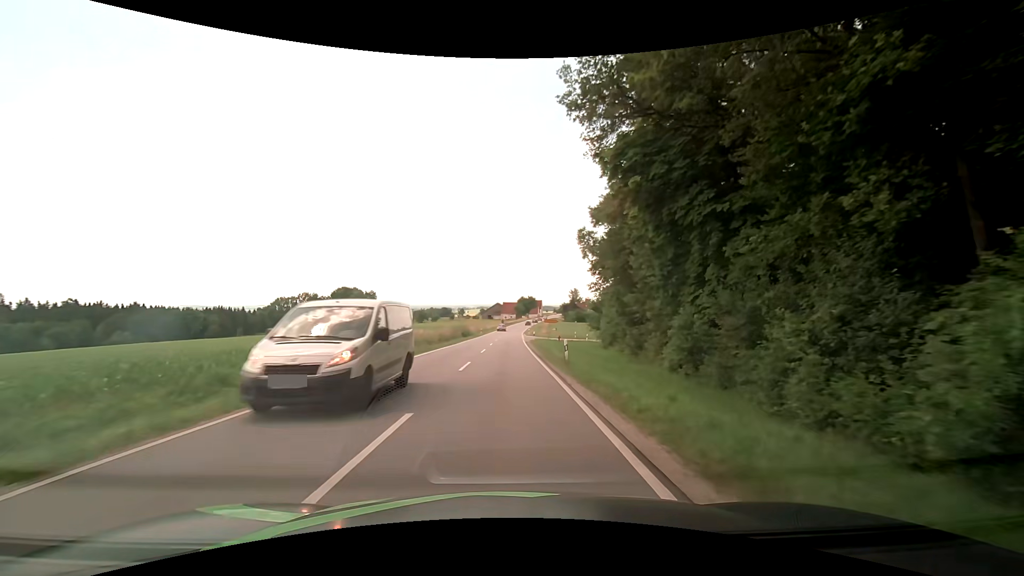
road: secondary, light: Day
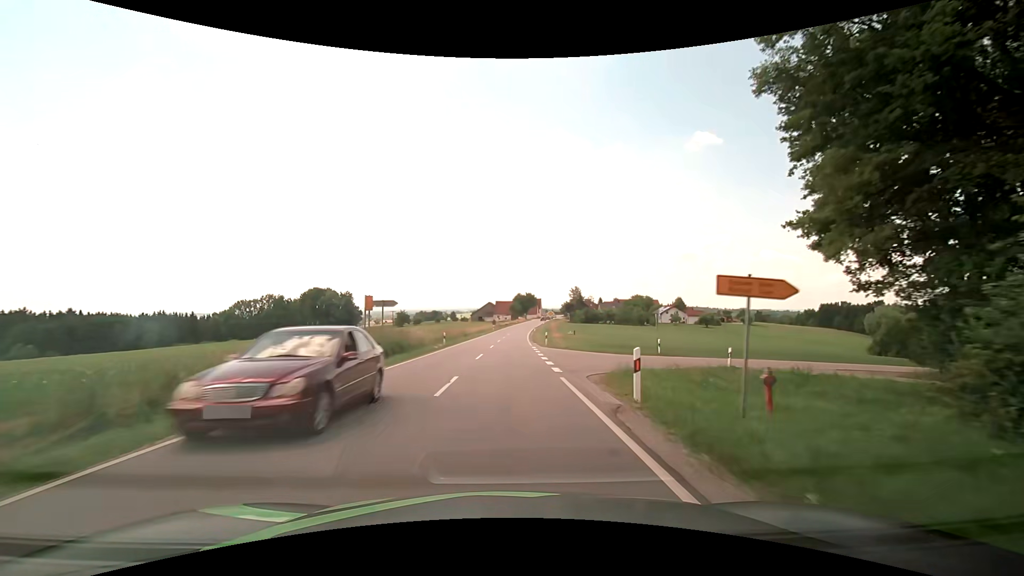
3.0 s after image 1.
(+0.3, +42.2) m; +1°
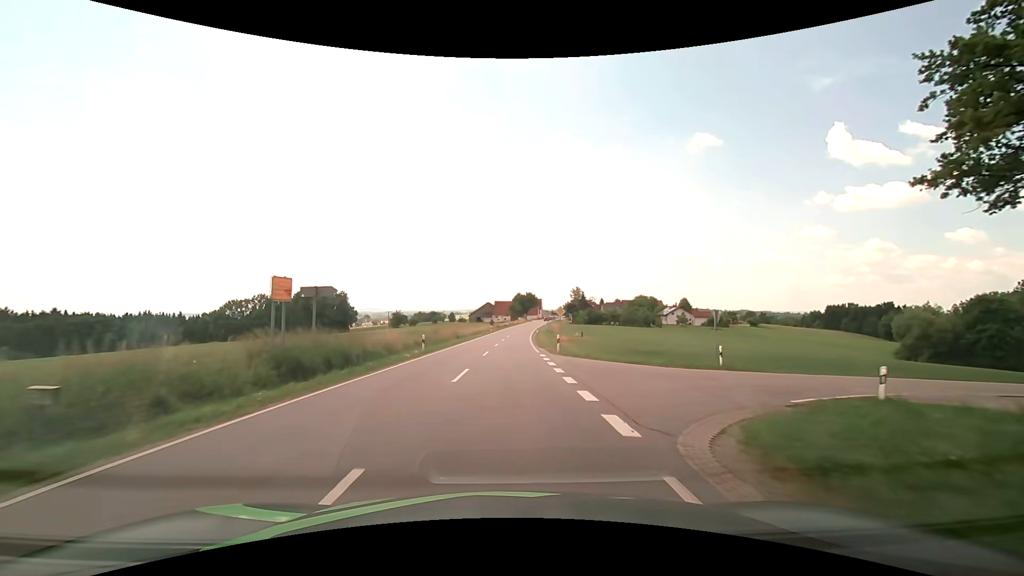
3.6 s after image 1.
(0.0, +9.2) m; 0°
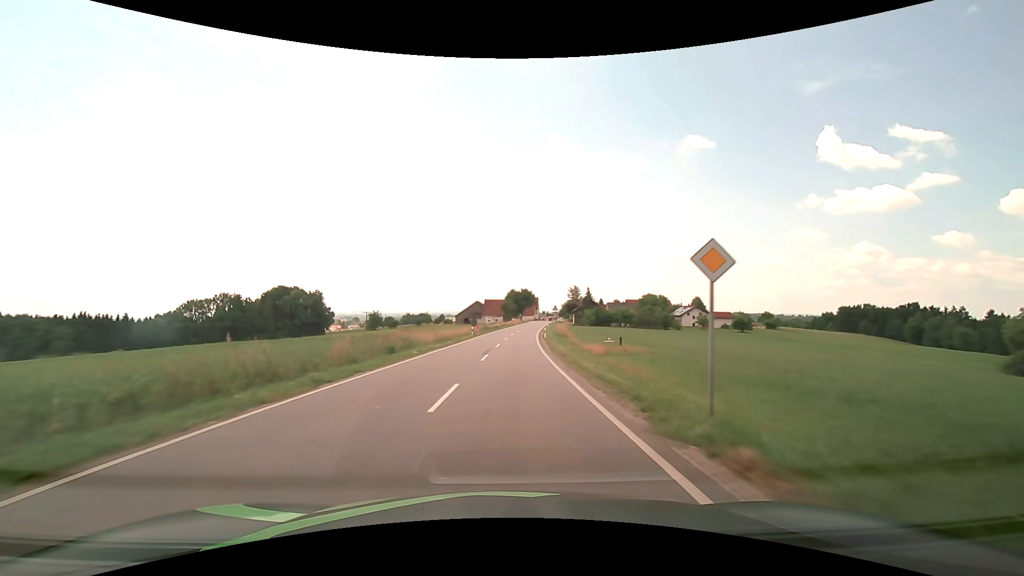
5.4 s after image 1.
(+0.1, +29.1) m; +1°
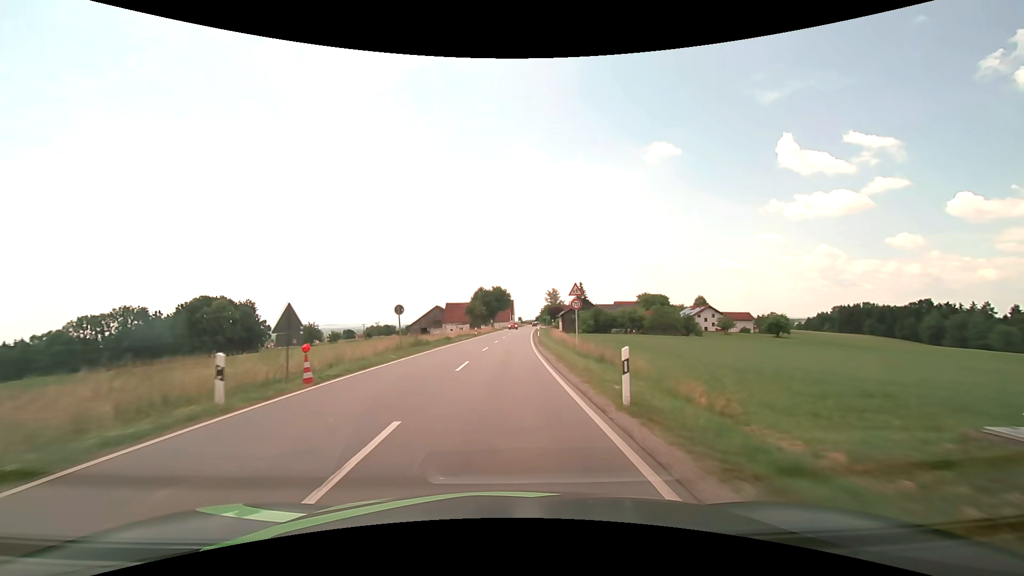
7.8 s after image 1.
(+1.1, +40.8) m; +3°
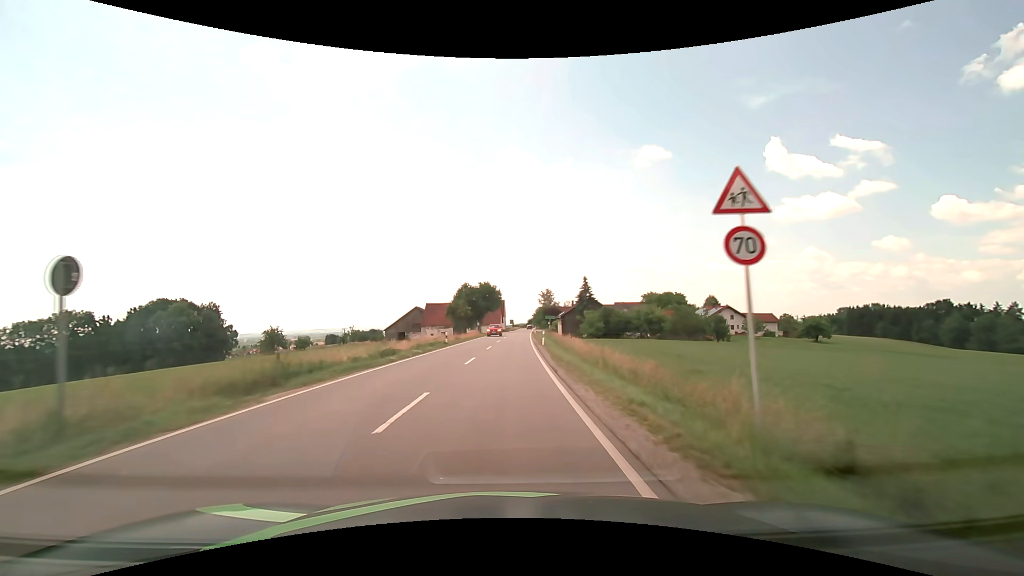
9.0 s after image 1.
(+0.2, +20.7) m; +1°
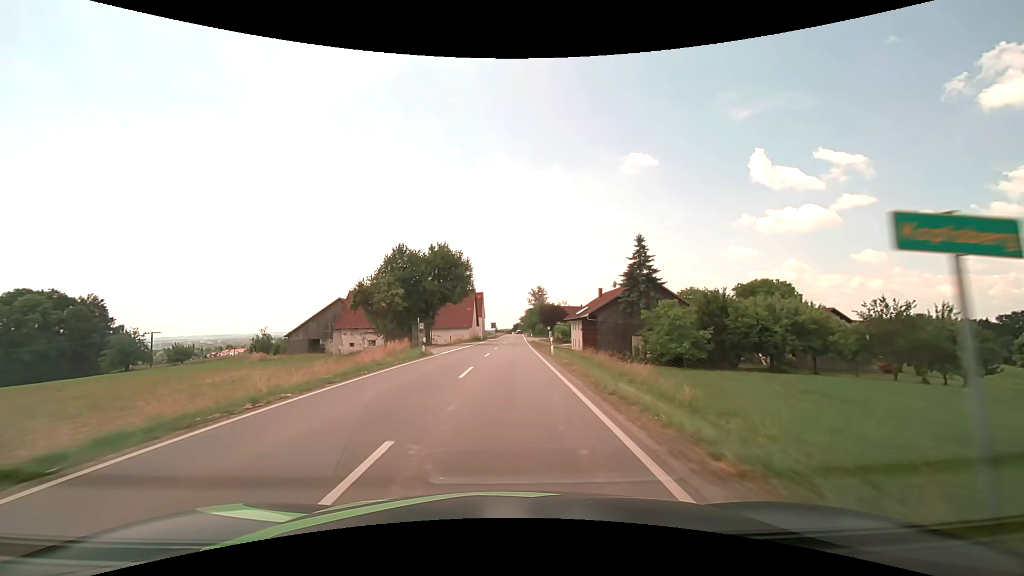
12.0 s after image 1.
(+0.9, +52.4) m; +2°
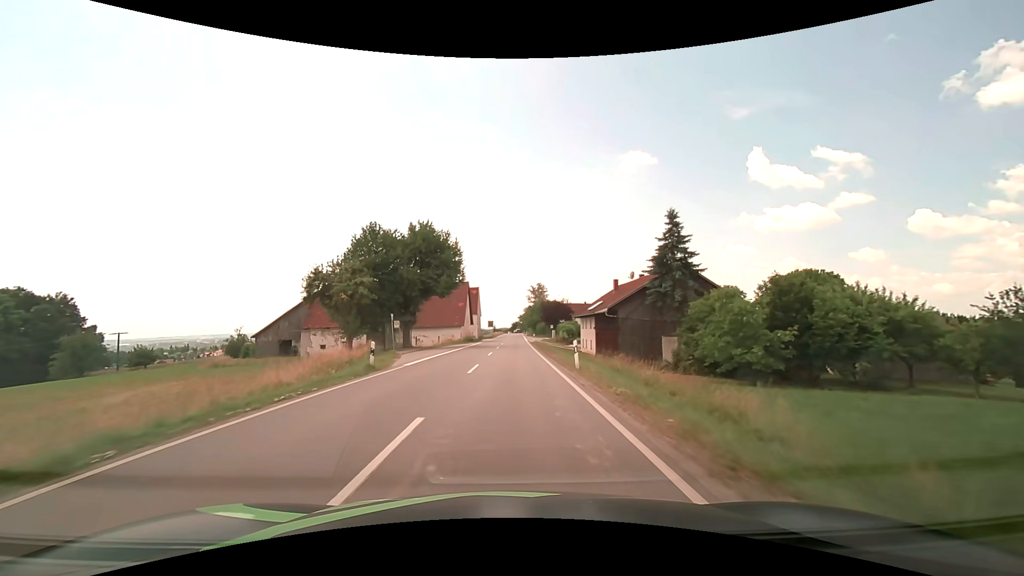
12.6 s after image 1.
(0.0, +10.6) m; 0°
(0, +10) (0, +20) (0, +30) (0, +40) (+1, +50) (+1, +60) (+1, +70) (+1, +80) (+2, +90) (+2, +100) m
